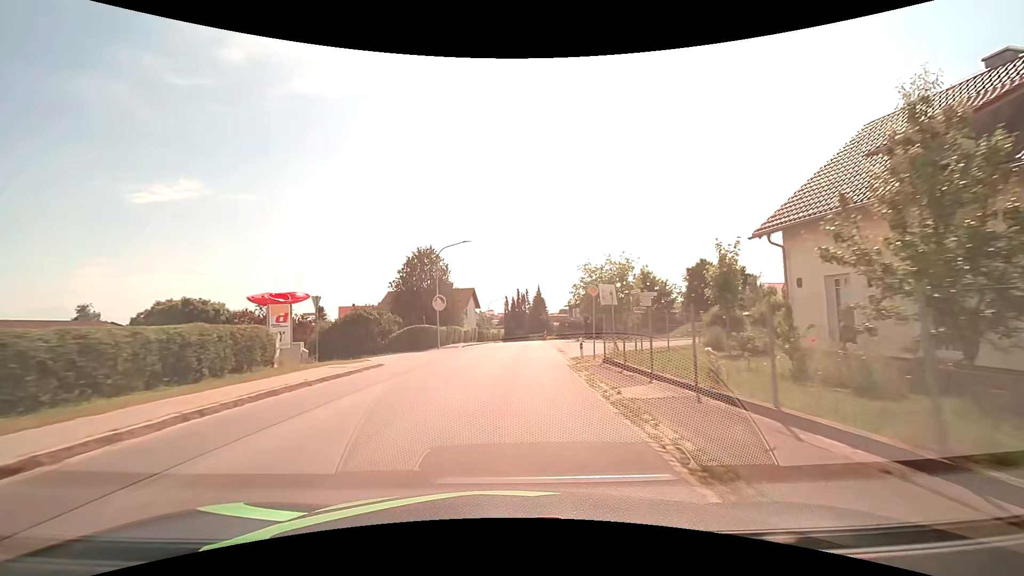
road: tertiary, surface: asphalt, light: Day
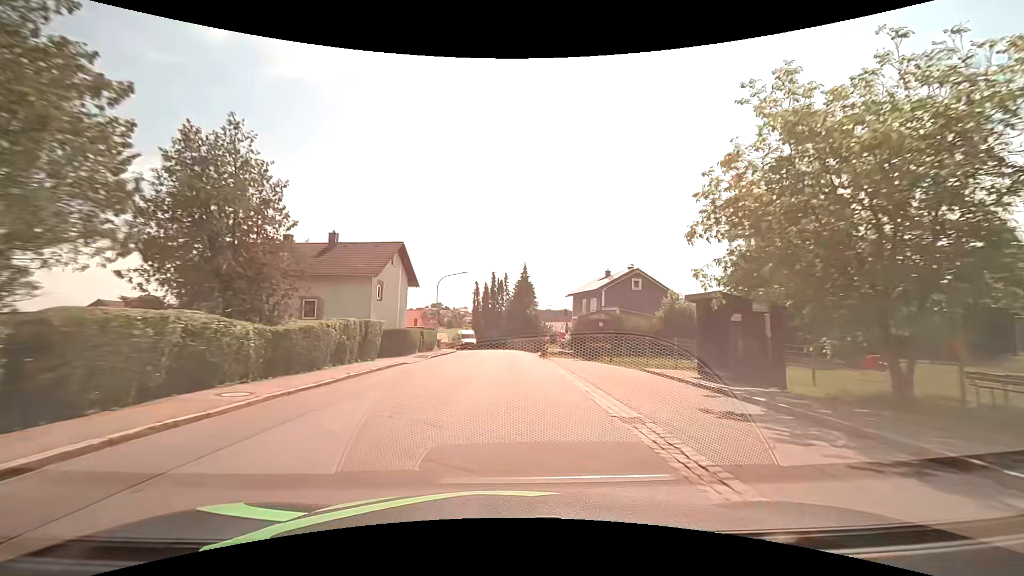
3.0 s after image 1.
(+0.6, +38.0) m; +2°
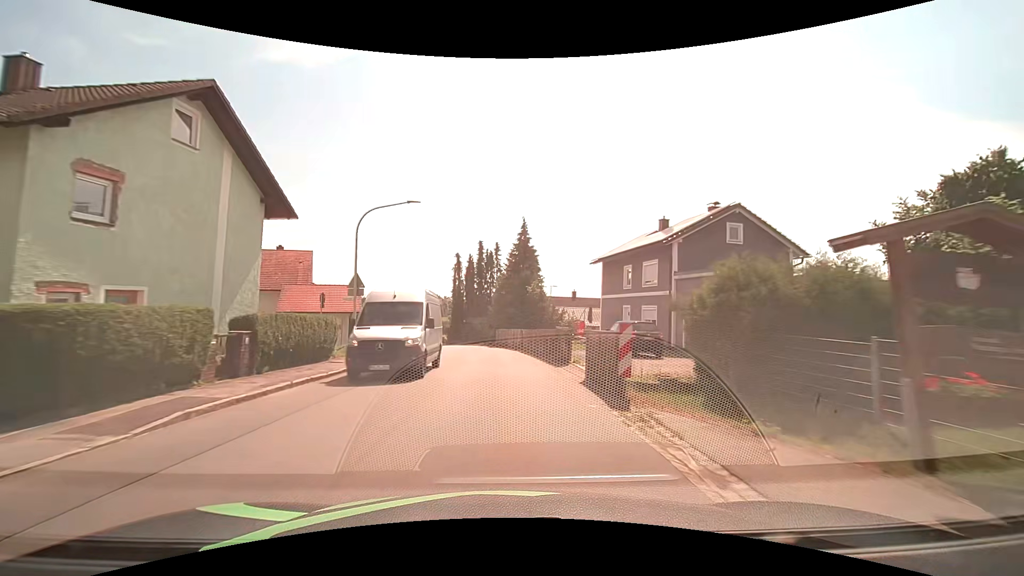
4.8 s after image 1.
(+0.2, +23.0) m; +1°
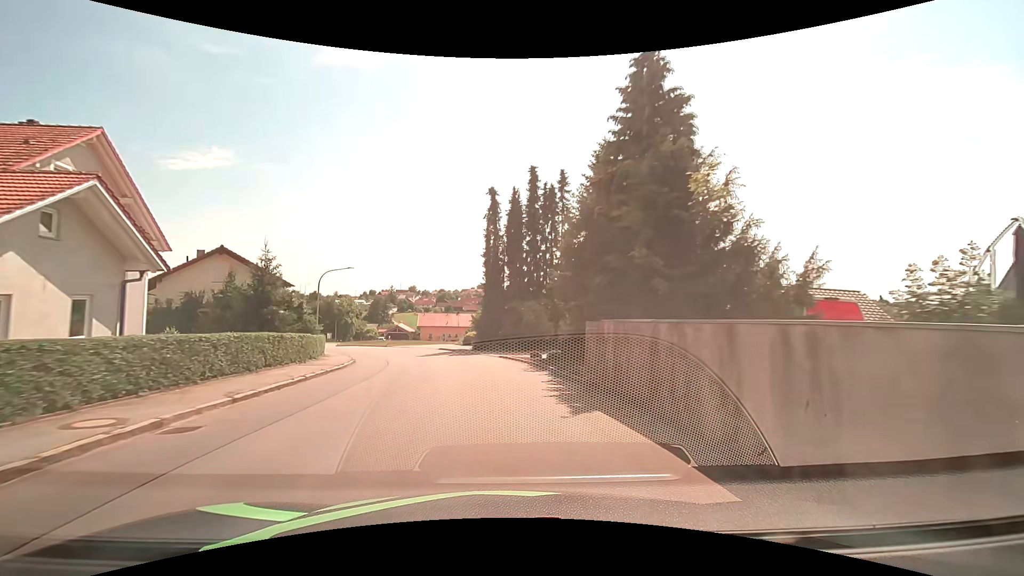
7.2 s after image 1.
(-1.0, +31.0) m; -6°
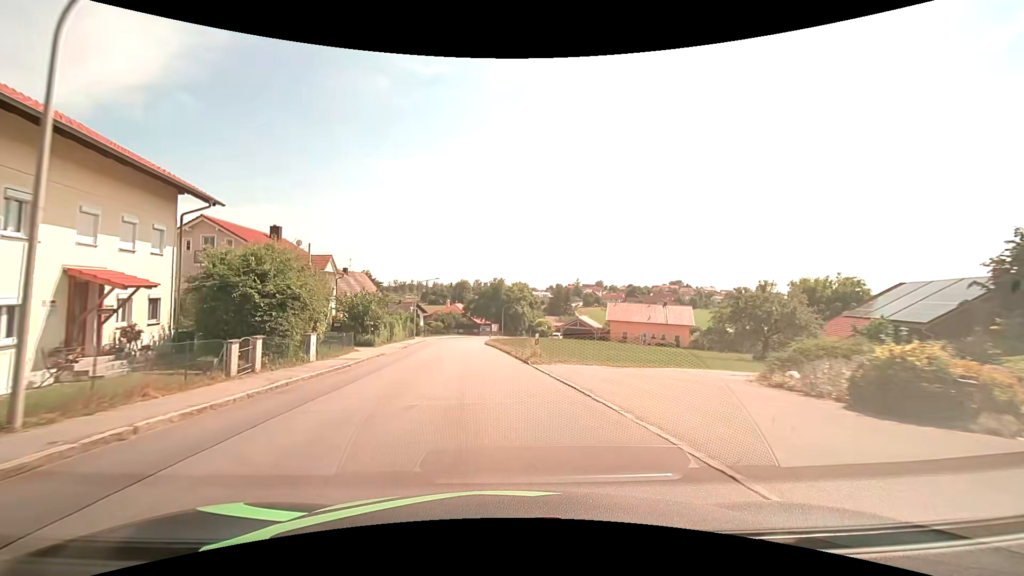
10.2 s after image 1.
(-6.5, +37.9) m; -21°
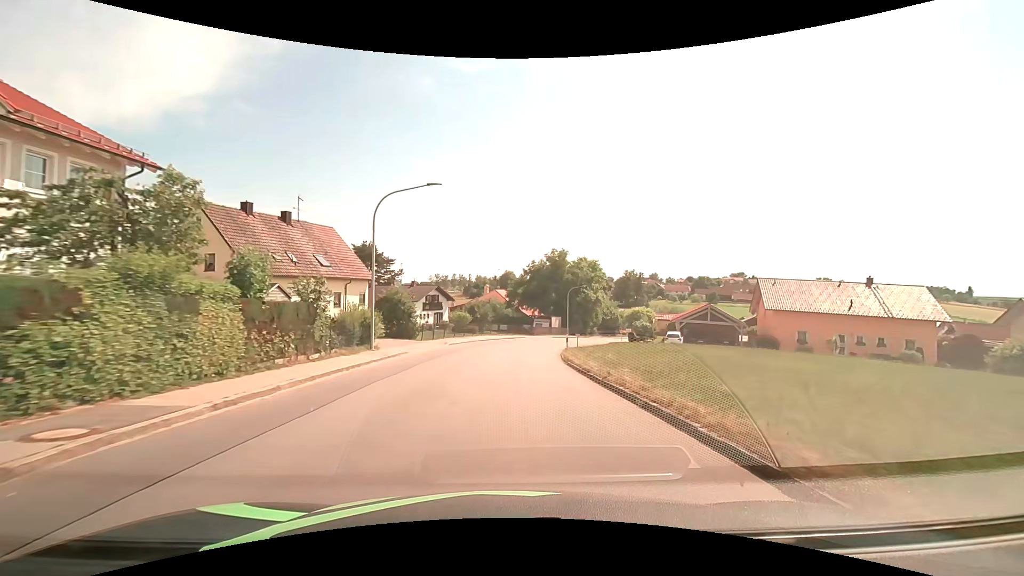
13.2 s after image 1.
(-2.9, +38.2) m; -5°
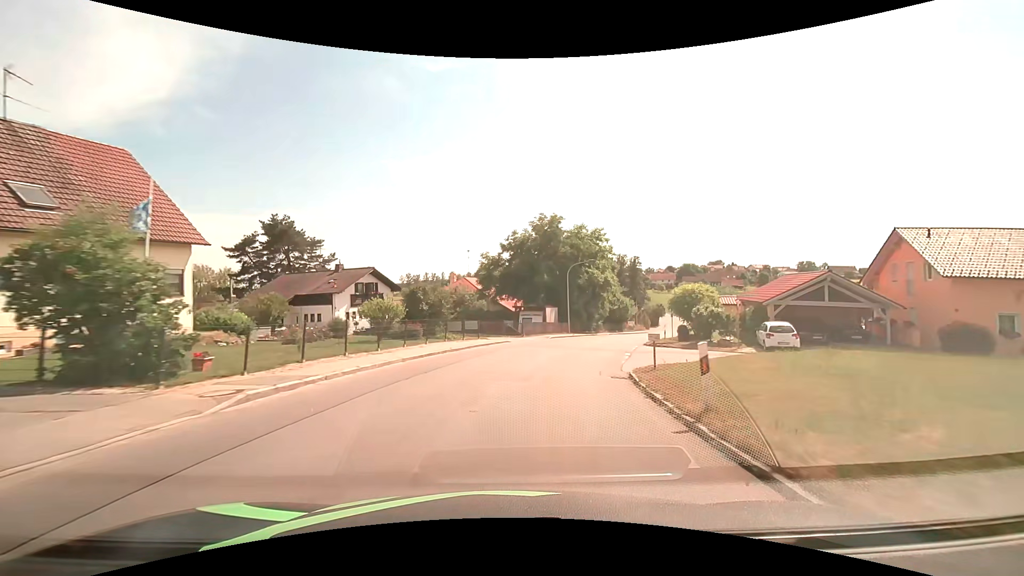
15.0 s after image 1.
(+0.3, +23.0) m; +2°
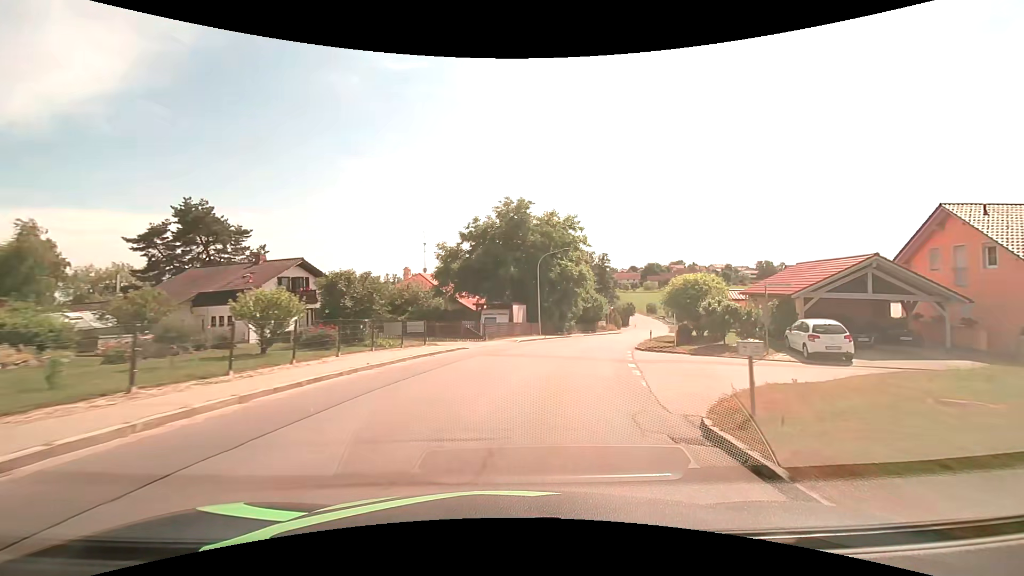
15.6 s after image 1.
(+0.2, +7.6) m; +4°
(+1, +10) (+2, +20) (+5, +30) (+8, +39) (+11, +48) (+15, +58) (+18, +67) (+22, +76) (+26, +86) (+29, +95) m
